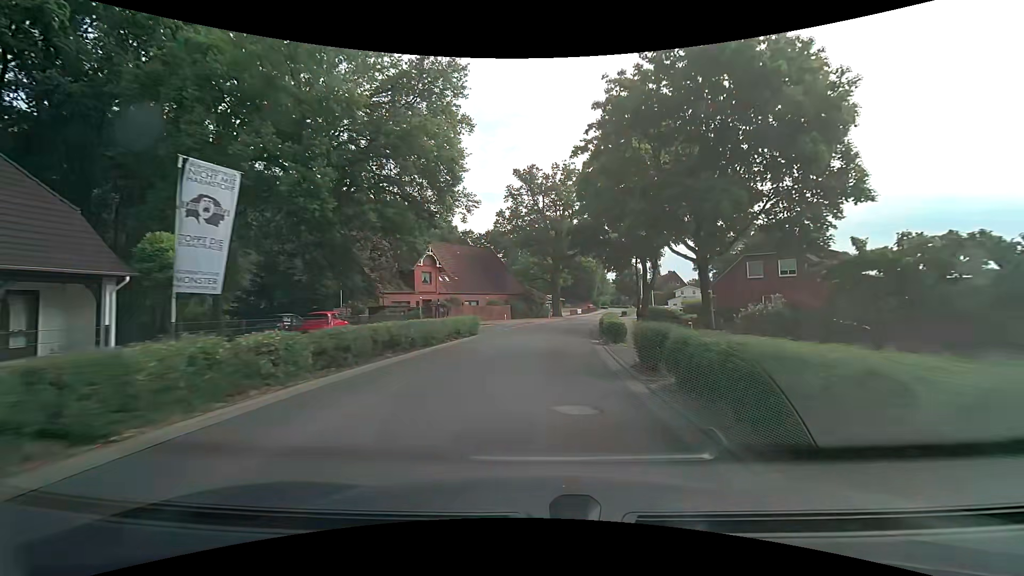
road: secondary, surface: asphalt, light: Day
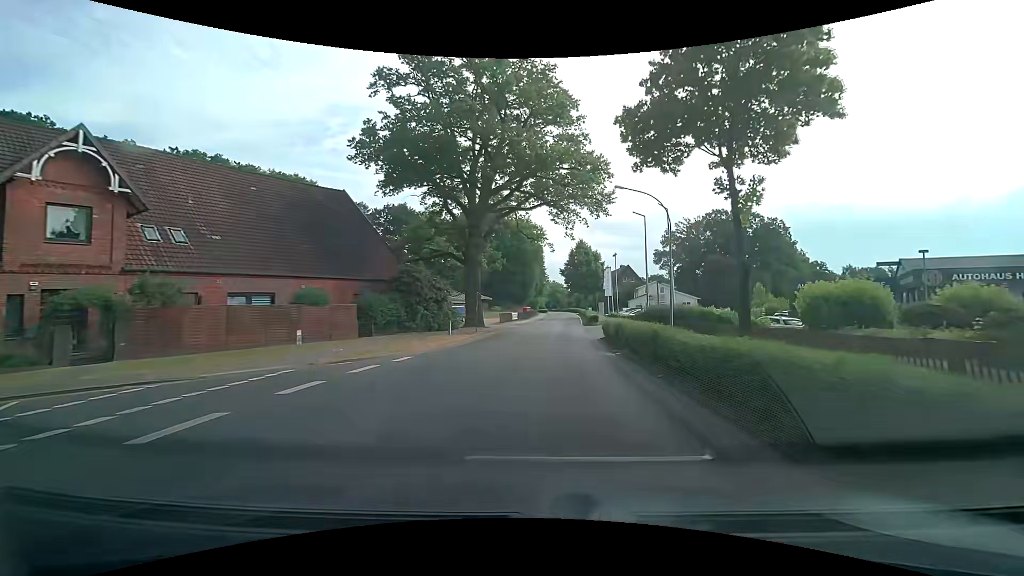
(+2.5, +38.5) m; +8°
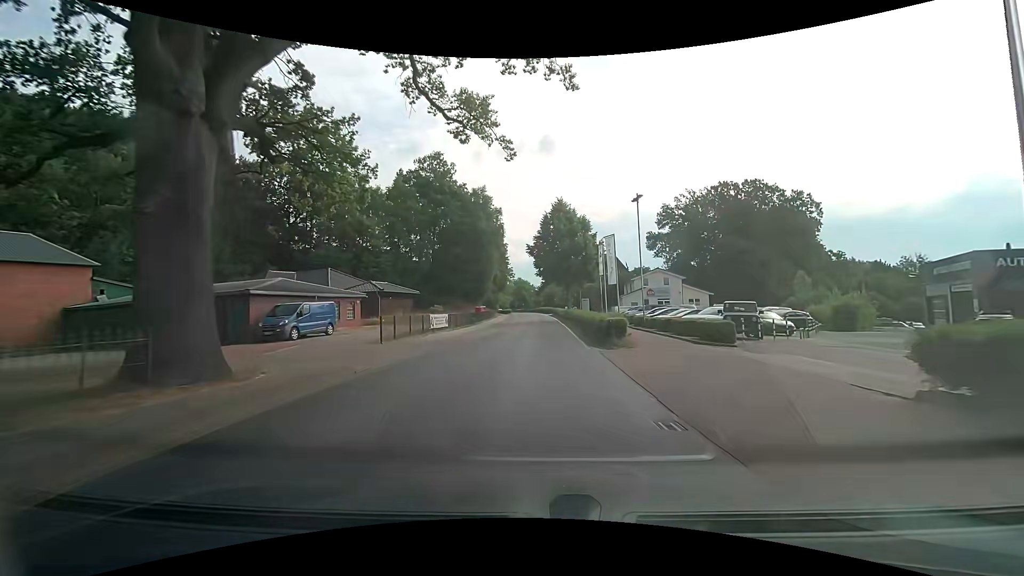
(+1.4, +30.0) m; +4°
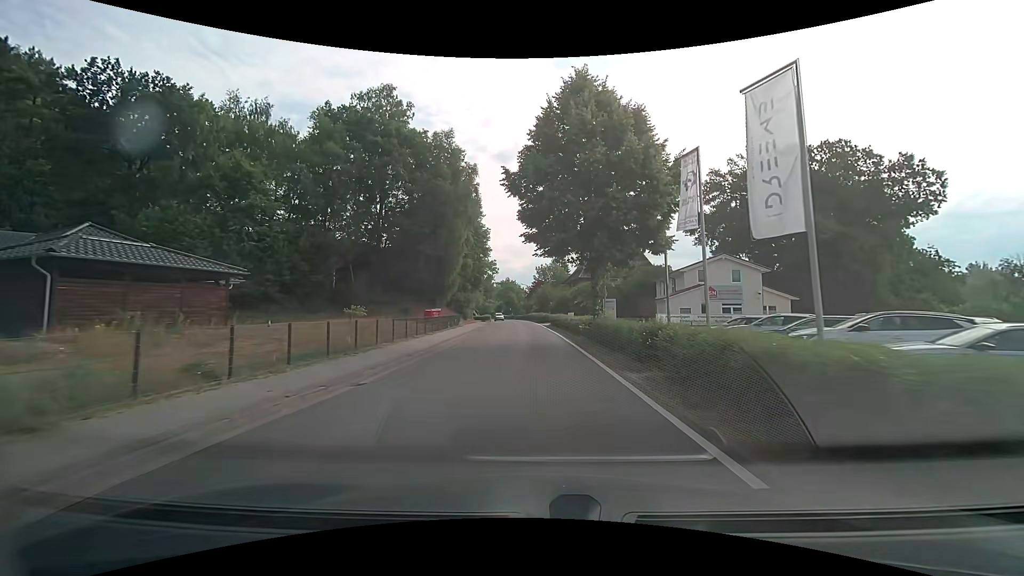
(+0.5, +29.4) m; +1°
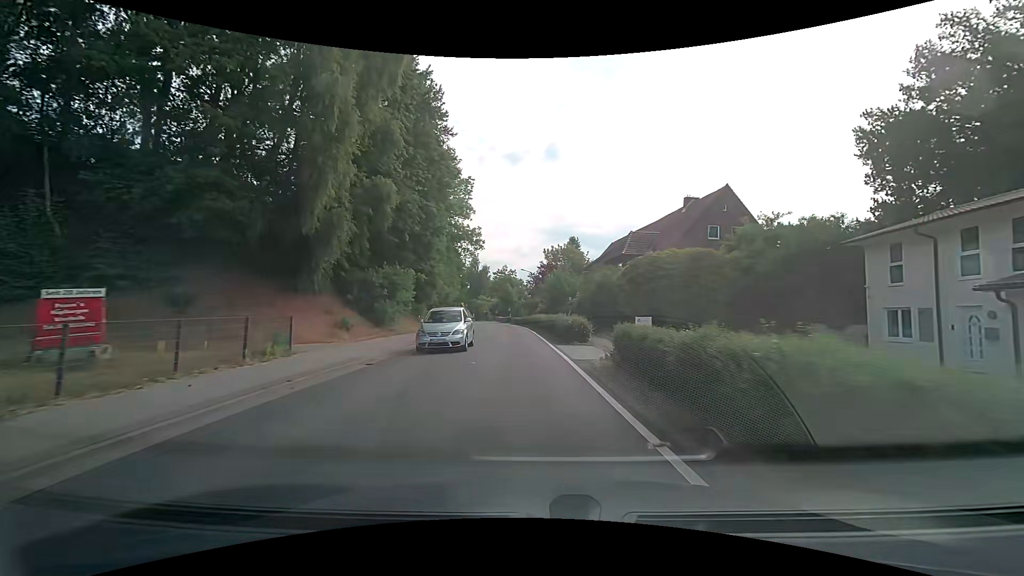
(0.0, +36.3) m; 0°
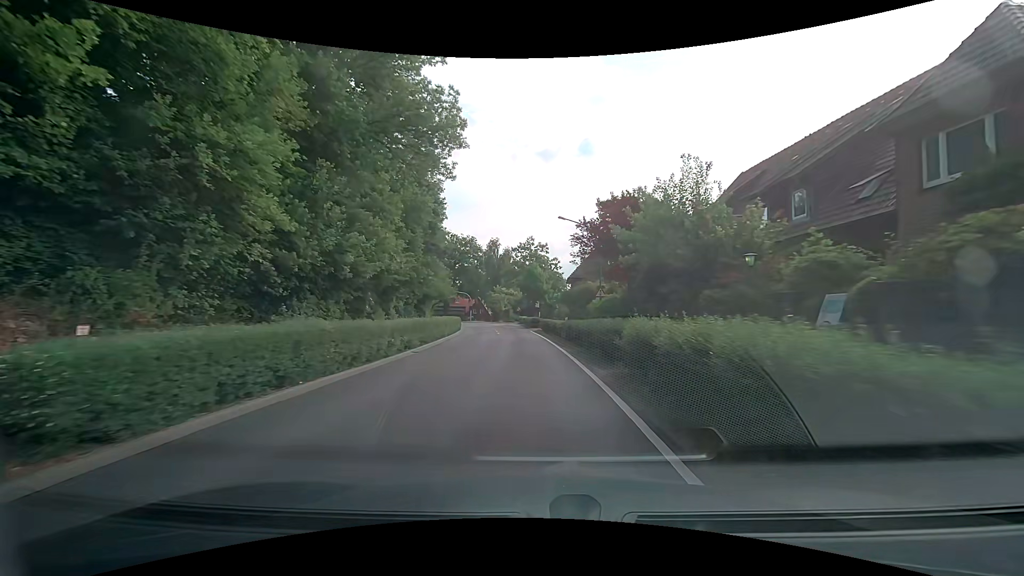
(-1.1, +35.8) m; -3°
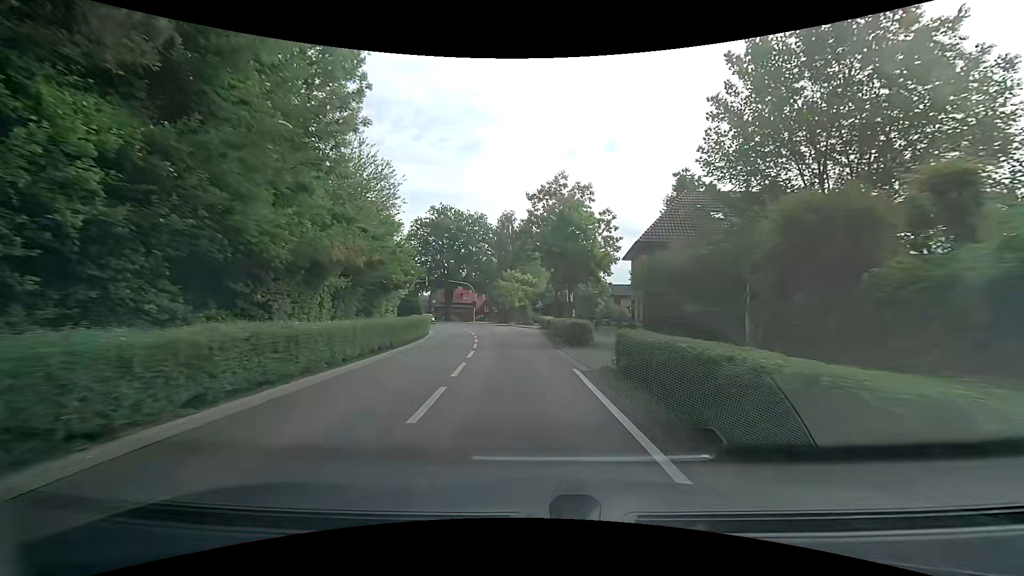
(-0.8, +28.7) m; -3°
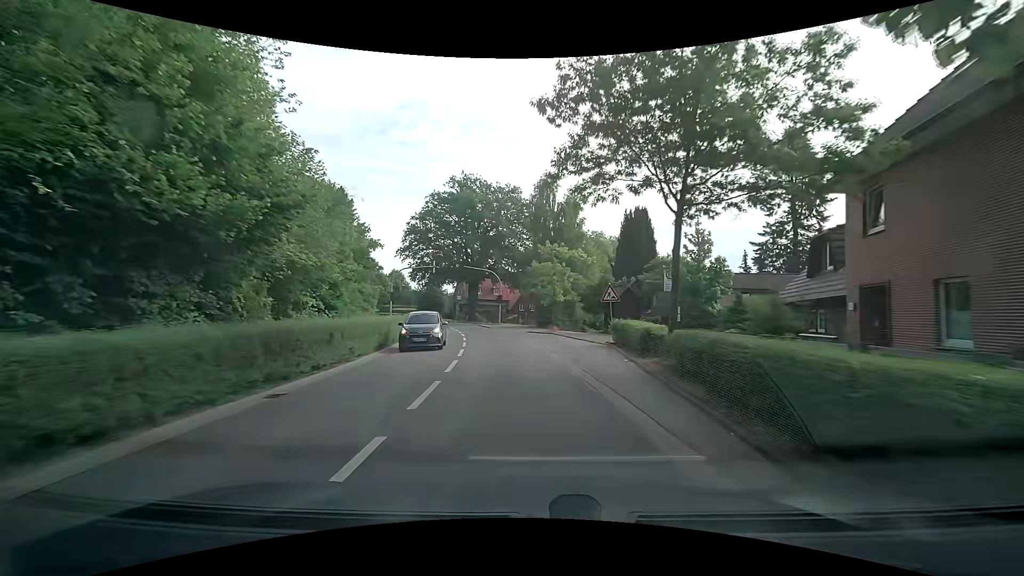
(-0.8, +21.6) m; -4°
(0, +10) (-1, +20) (-3, +30) (-5, +40) (-7, +49) (-10, +59) (-13, +68) (-17, +78) (-21, +87) (-25, +96) m
